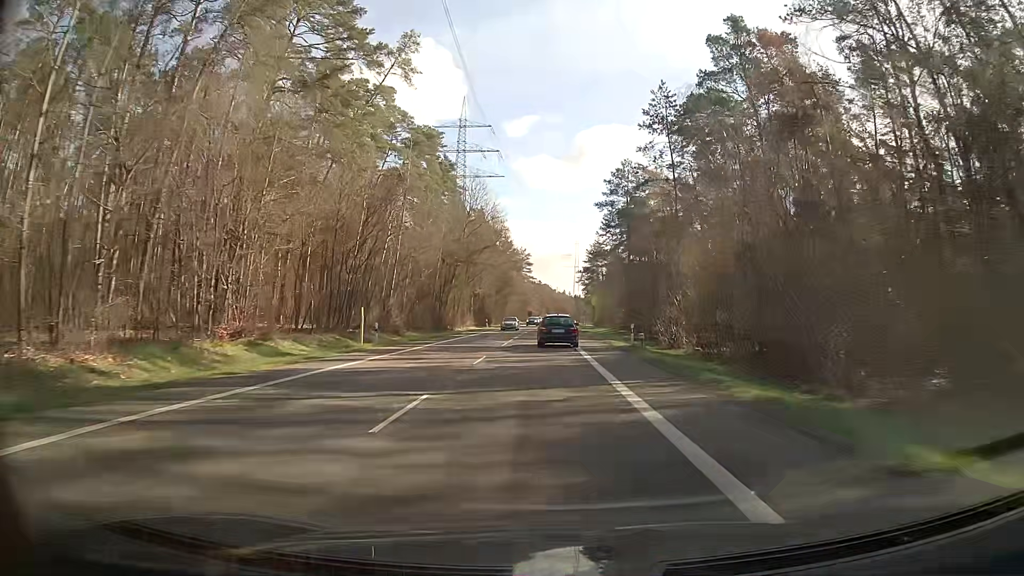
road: secondary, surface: asphalt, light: Day
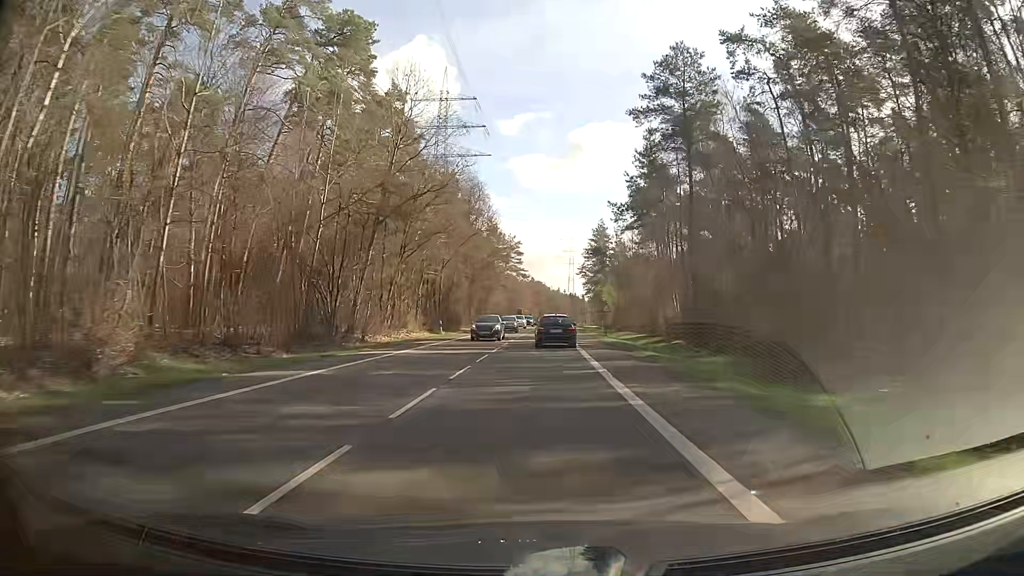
(0.0, +33.9) m; 0°
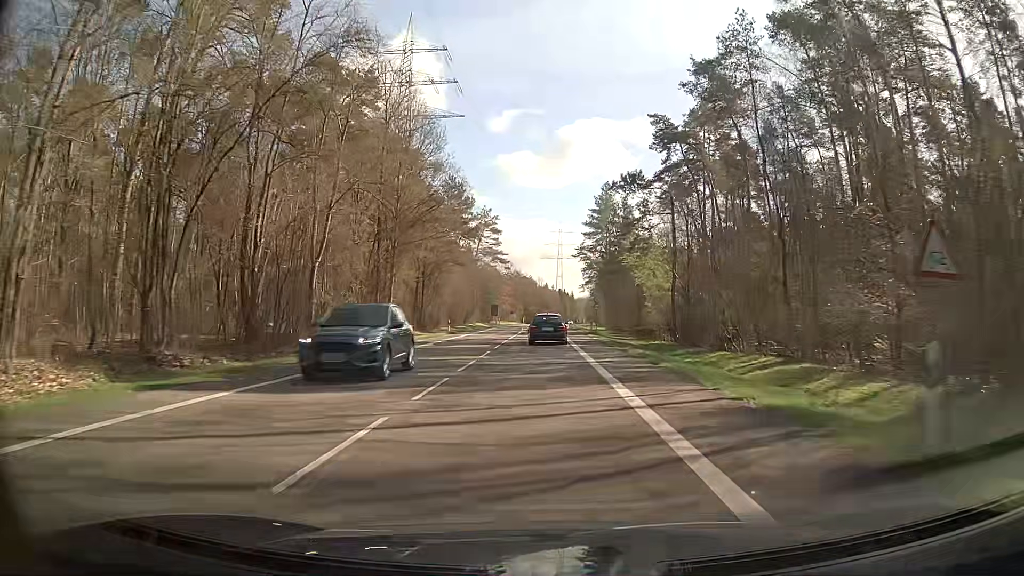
(+0.6, +43.6) m; +2°
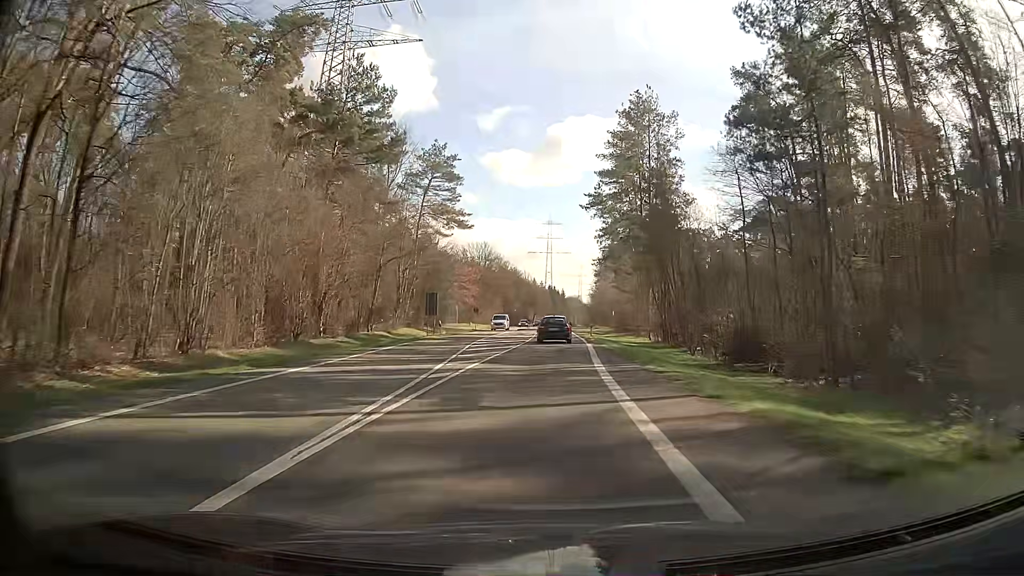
(-0.1, +52.4) m; 0°
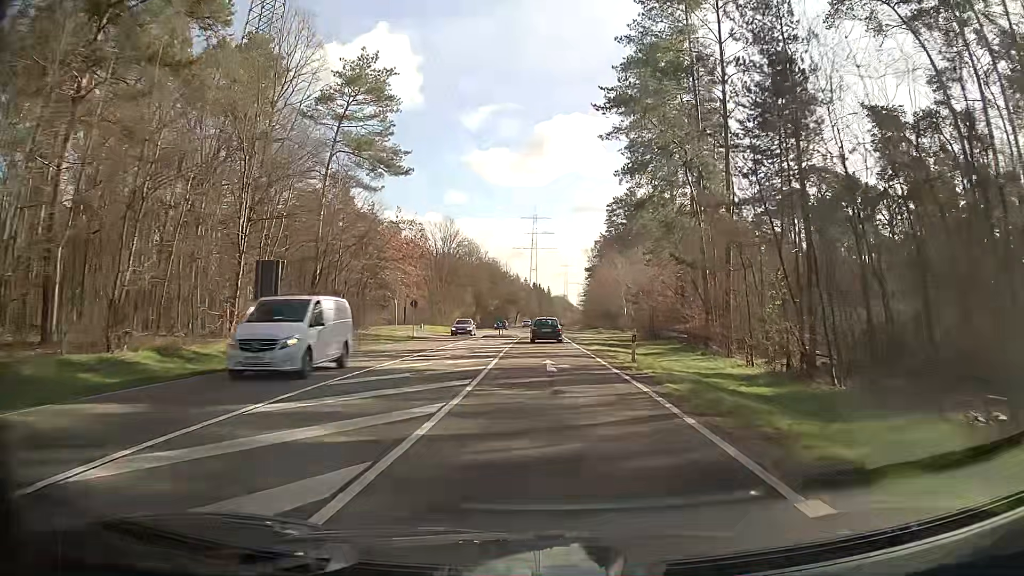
(+0.4, +31.0) m; +1°
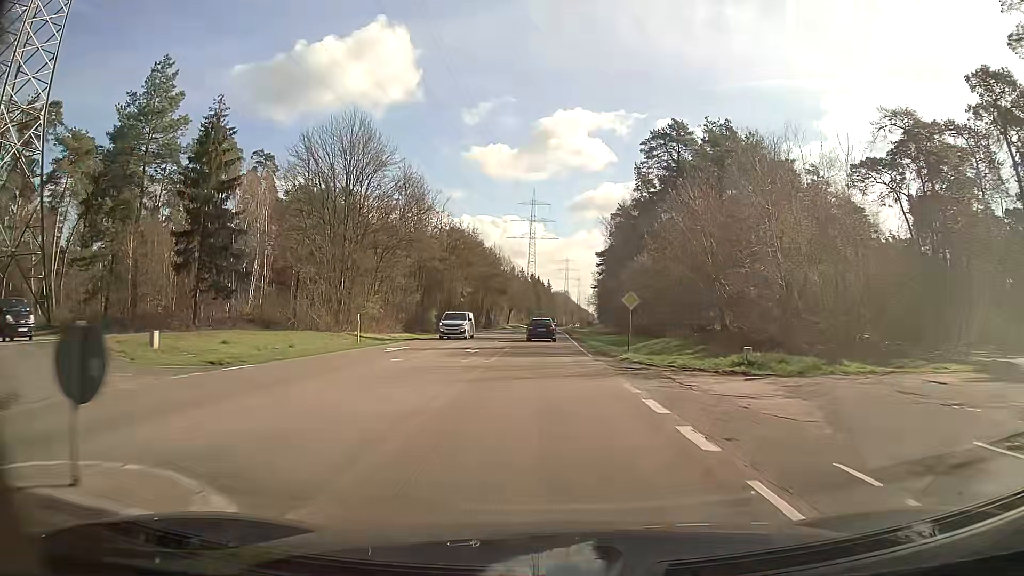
(+0.6, +52.2) m; +2°
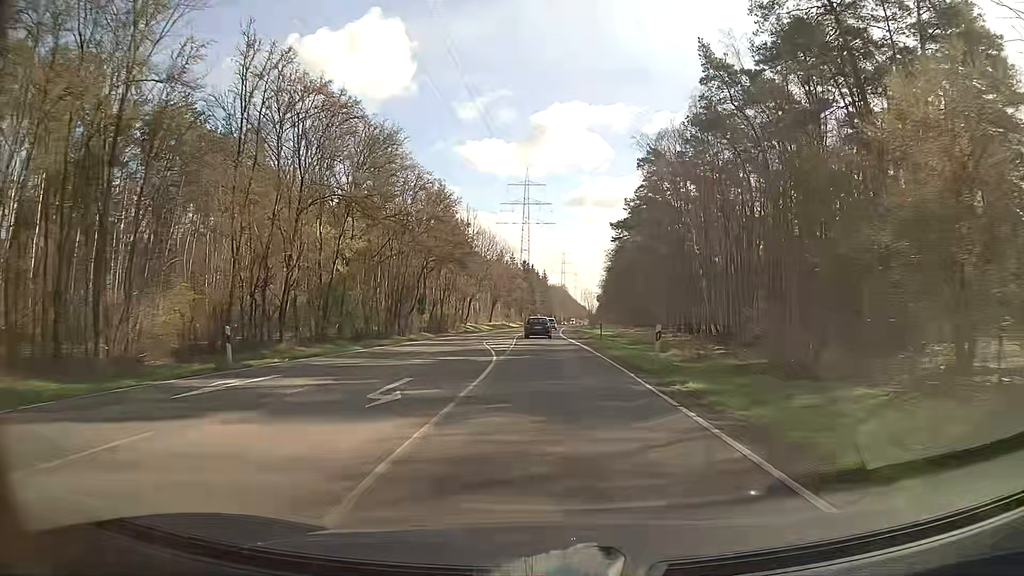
(-0.8, +53.6) m; -1°
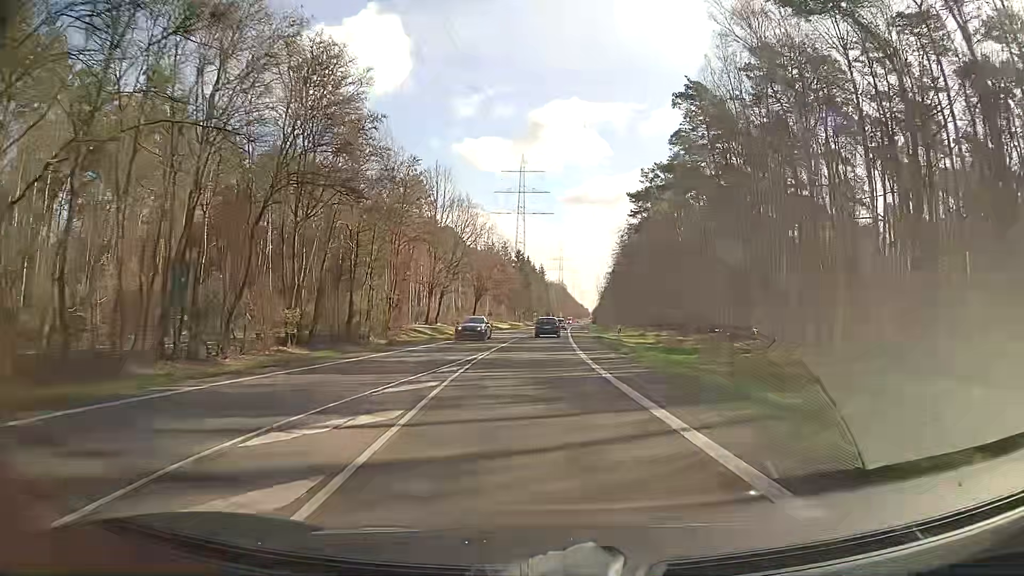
(+0.1, +32.8) m; 0°
(0, +10) (0, +20) (+1, +30) (+1, +40) (+1, +50) (+2, +60) (+2, +70) (+3, +80) (+3, +90) (+4, +100) m
